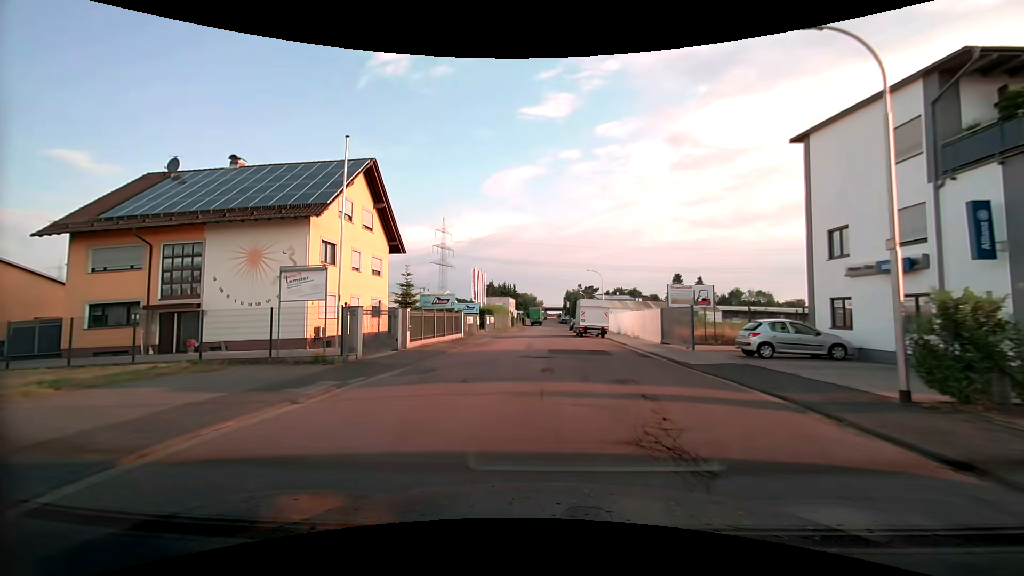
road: unclassified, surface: asphalt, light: Day
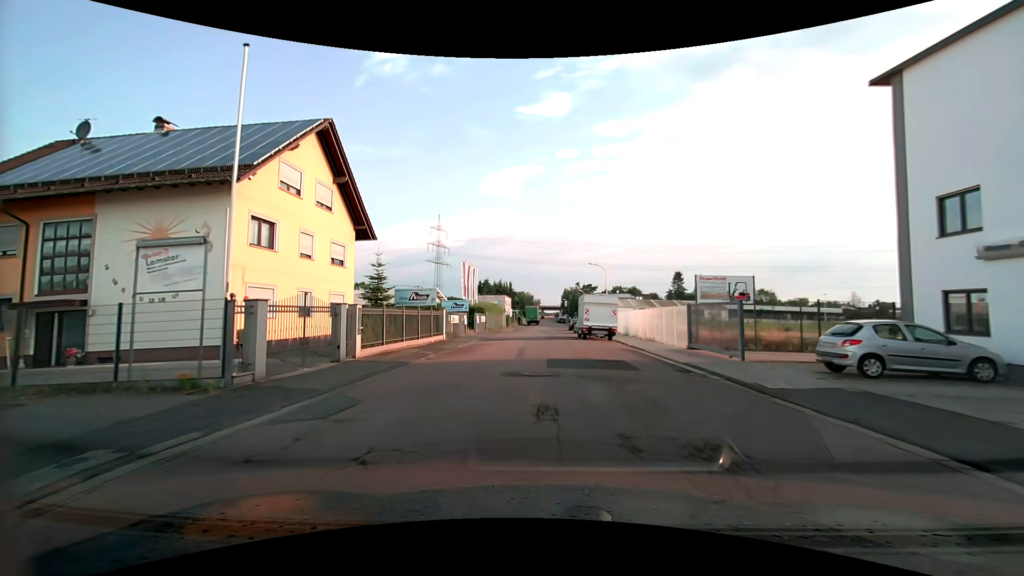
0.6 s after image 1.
(0.0, +6.0) m; +1°
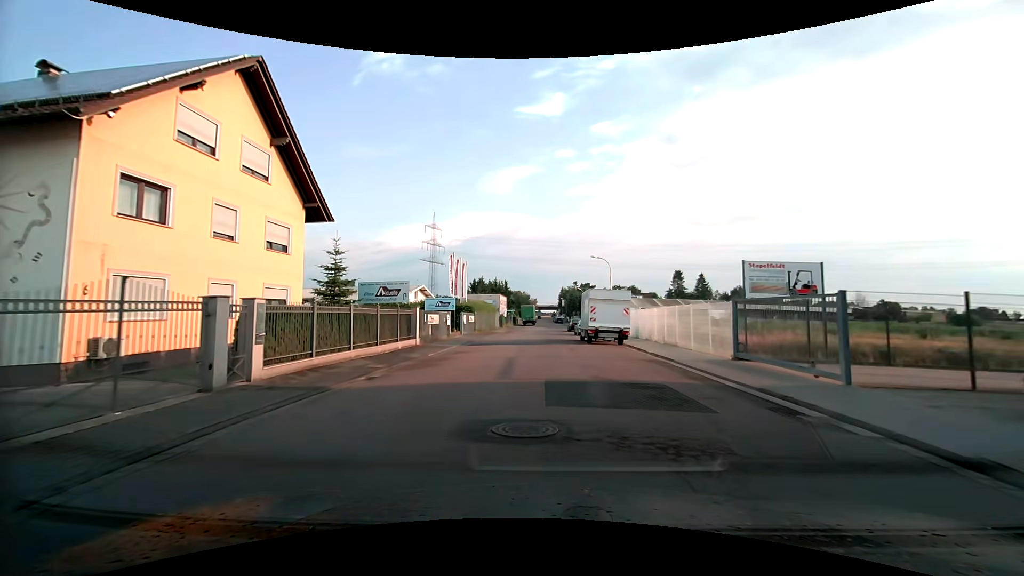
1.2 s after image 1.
(0.0, +6.0) m; 0°
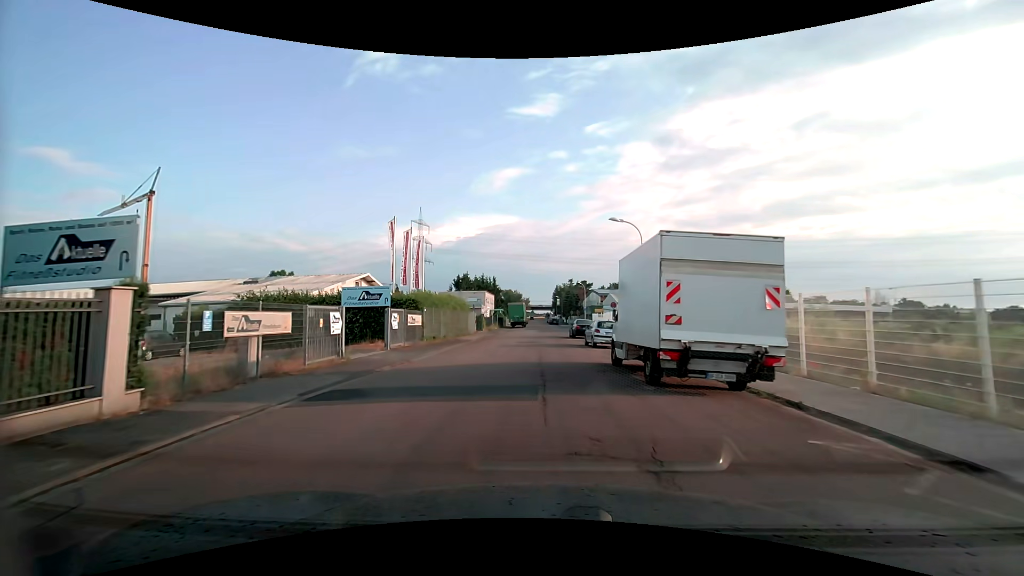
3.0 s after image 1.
(+0.2, +18.0) m; +1°
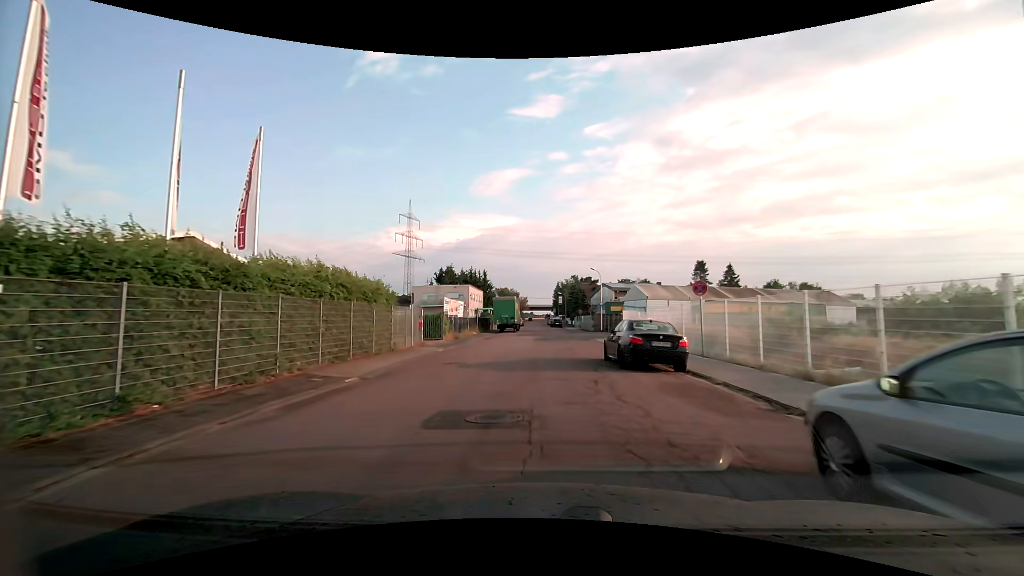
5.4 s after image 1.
(-0.1, +23.4) m; 0°
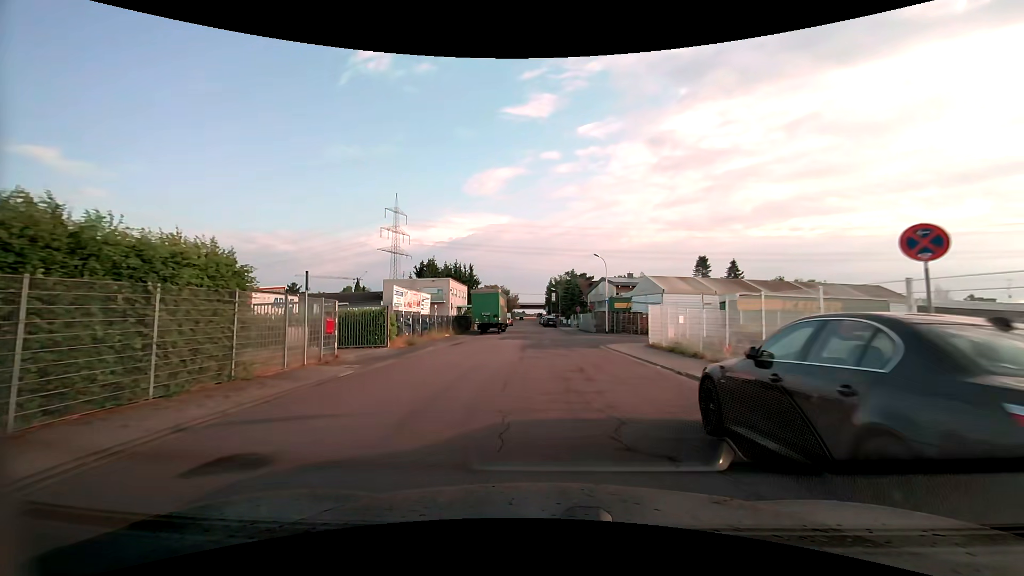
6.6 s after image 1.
(0.0, +11.4) m; +1°
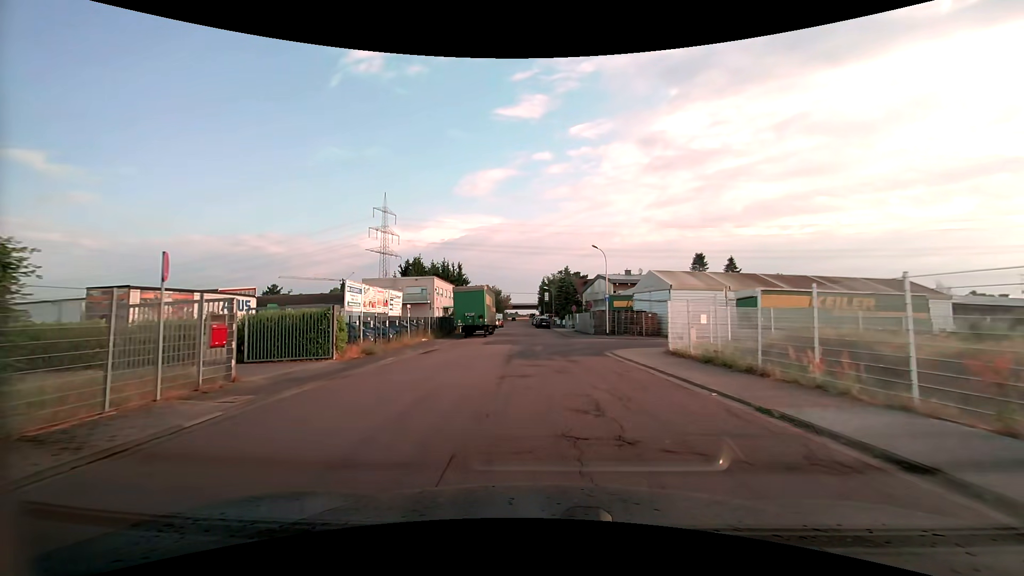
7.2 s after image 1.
(0.0, +5.5) m; +1°
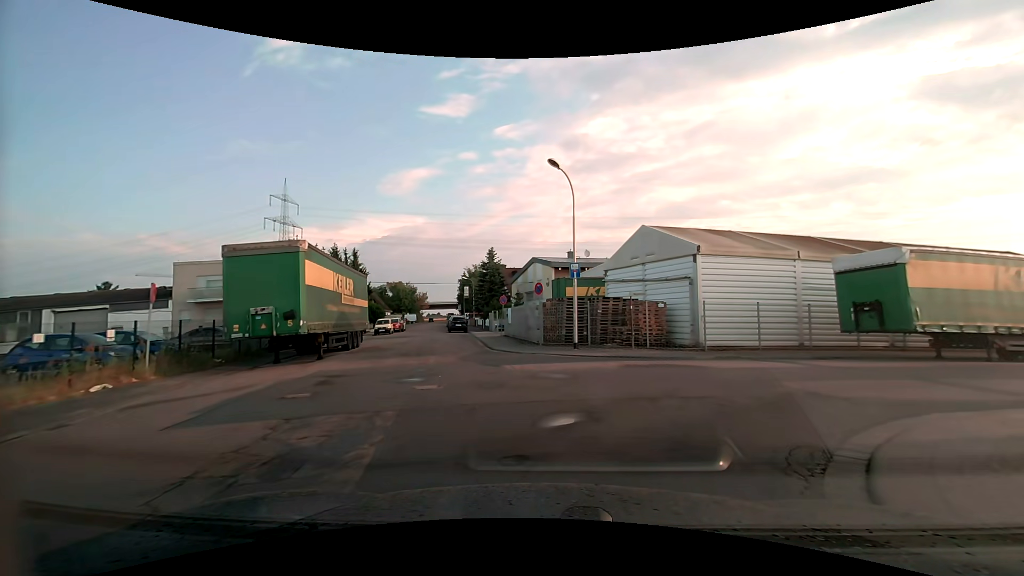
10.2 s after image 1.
(+0.4, +21.3) m; +8°
(+3, +9) (+11, +15) (+21, +18) (+30, +21) (+39, +24) (+49, +28) (+58, +31) (+68, +34) (+77, +38) (+87, +41) m
